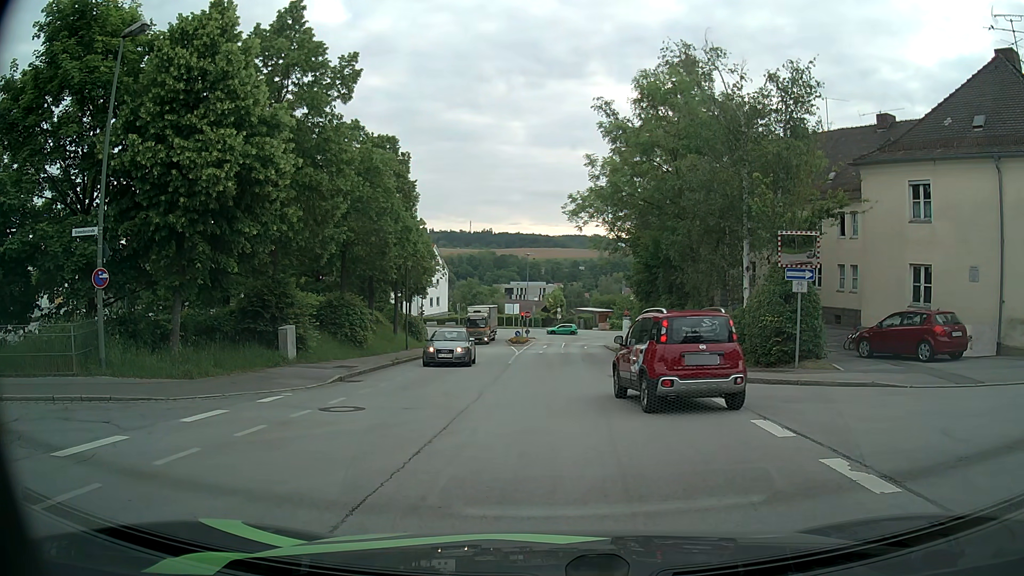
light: Day
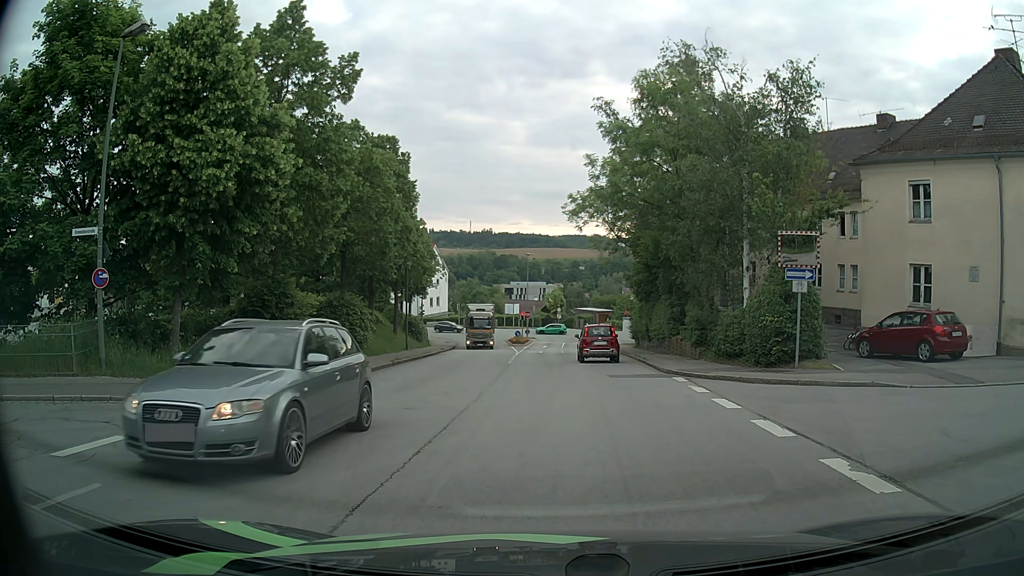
(0.0, 0.0) m; 0°
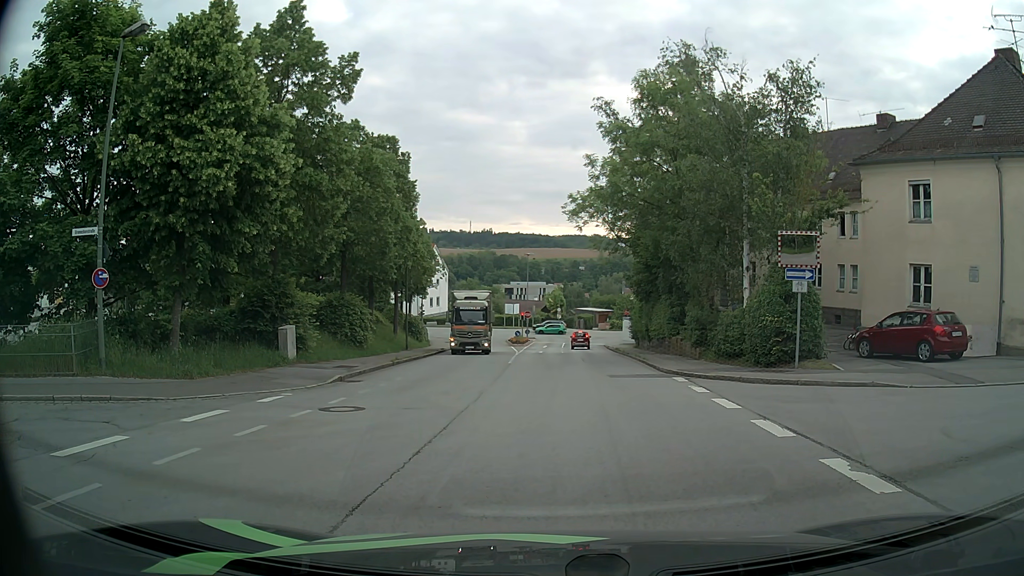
(0.0, 0.0) m; 0°
(-6, +7) (-15, +6) (-25, +5) (-35, +5) (-45, +6) (-55, +8) (-65, +11) (-74, +15) (-83, +19) (-93, +22) m
